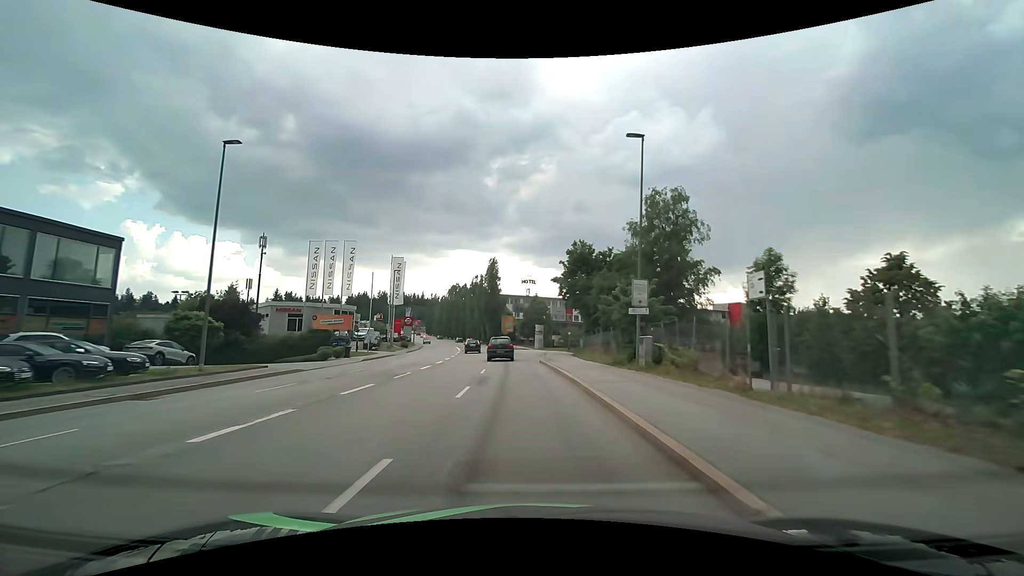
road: tertiary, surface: asphalt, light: Day
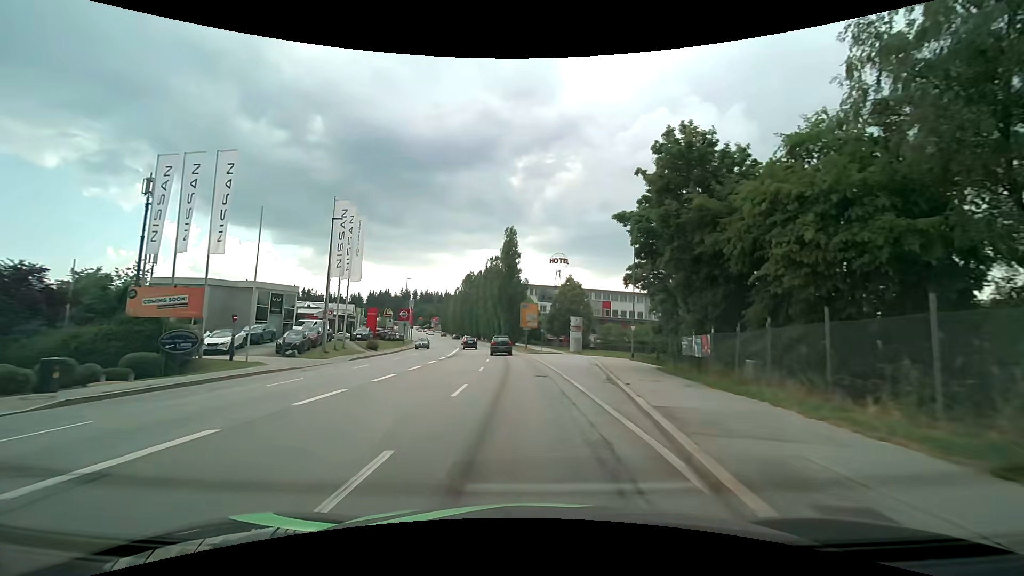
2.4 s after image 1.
(-0.8, +27.4) m; -3°
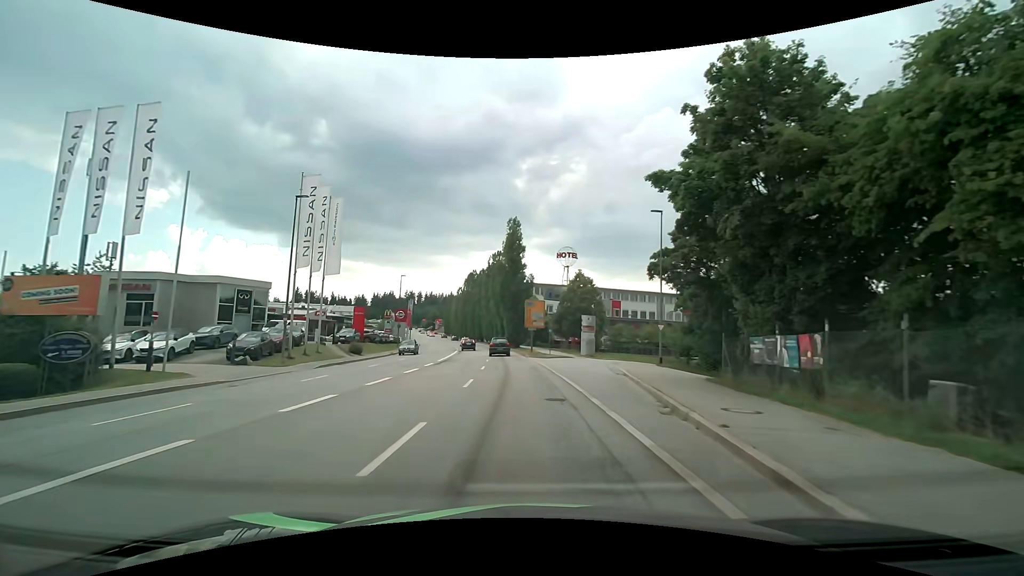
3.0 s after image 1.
(0.0, +6.6) m; 0°
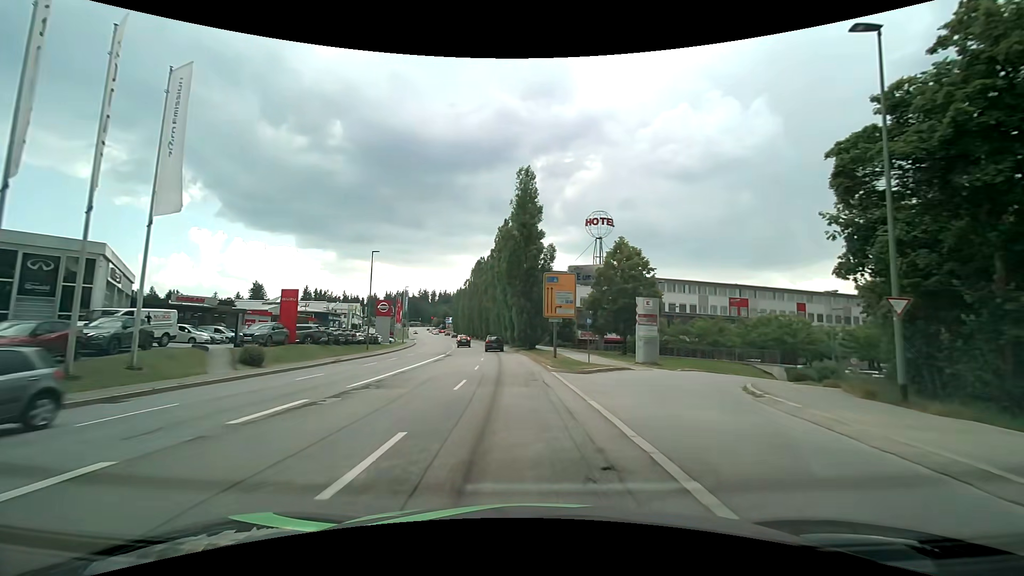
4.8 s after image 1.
(-0.4, +19.5) m; -2°
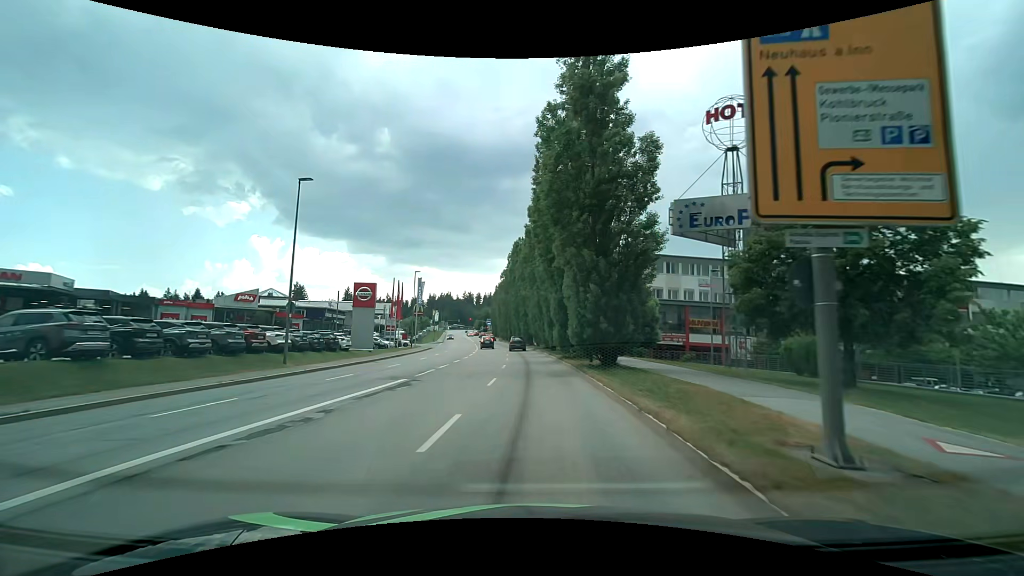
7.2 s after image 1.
(-0.9, +25.3) m; -5°
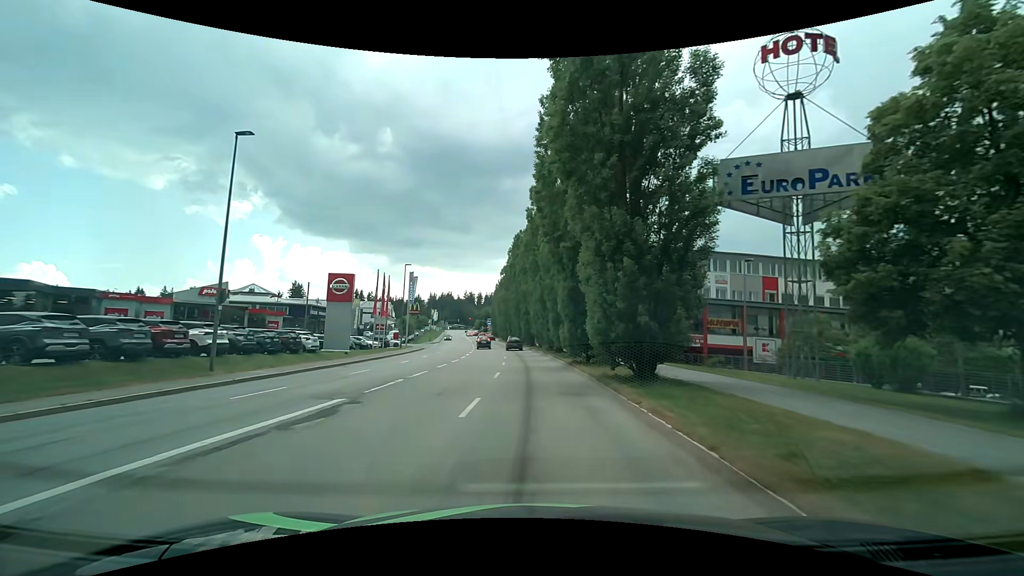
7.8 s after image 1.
(0.0, +6.3) m; 0°
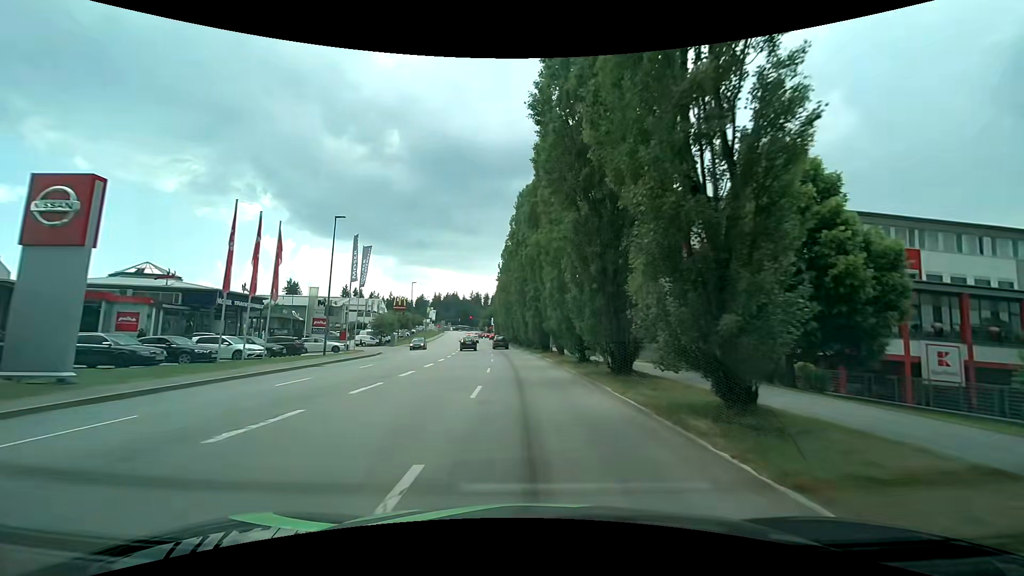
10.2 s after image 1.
(-0.5, +24.6) m; -2°
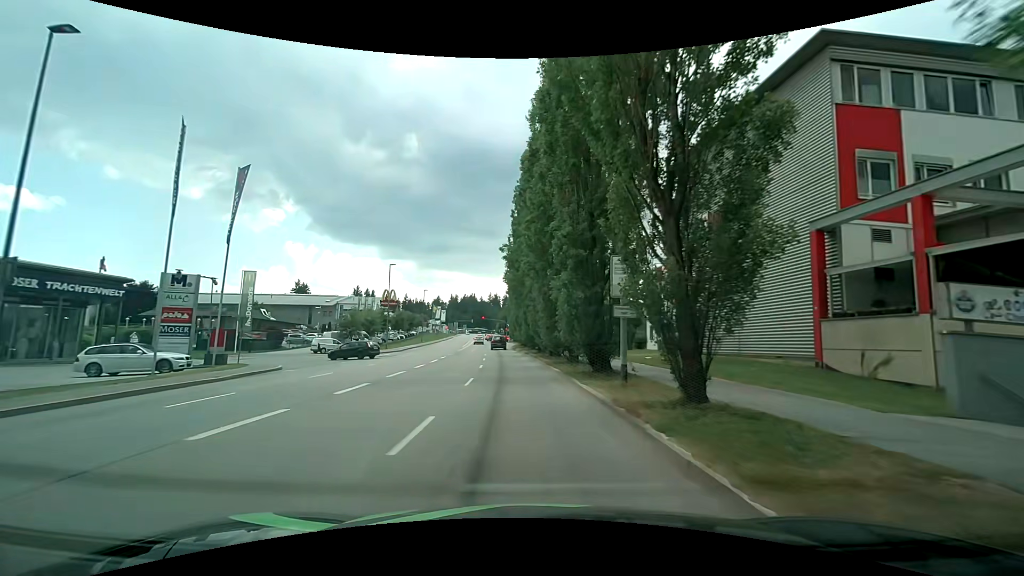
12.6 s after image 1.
(-0.3, +23.8) m; -2°
(0, +10) (-1, +20) (-1, +30) (-2, +40) (-3, +50) (-4, +60) (-5, +70) (-5, +80) (-5, +90) (-6, +100) m
